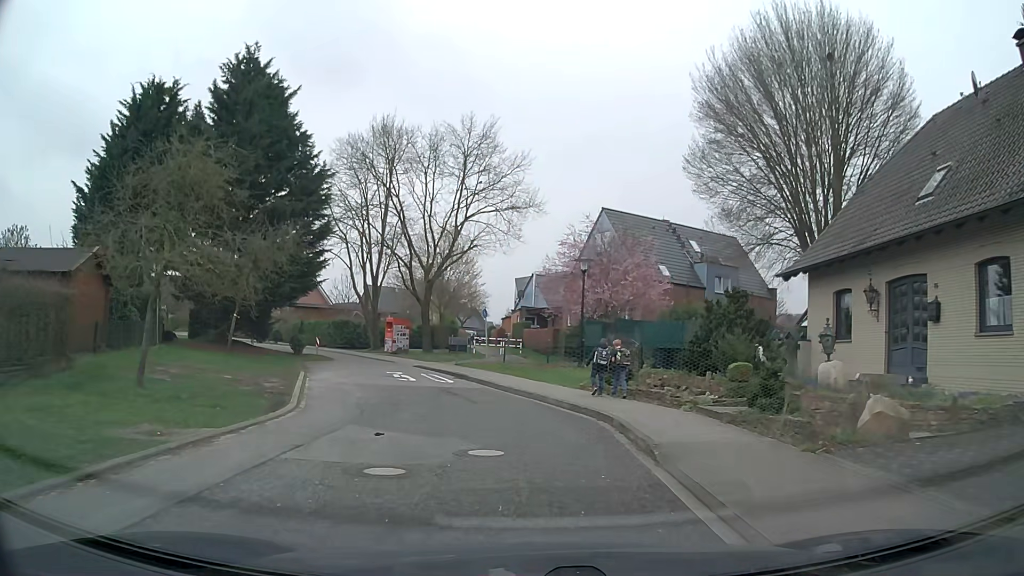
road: residential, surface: asphalt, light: Day
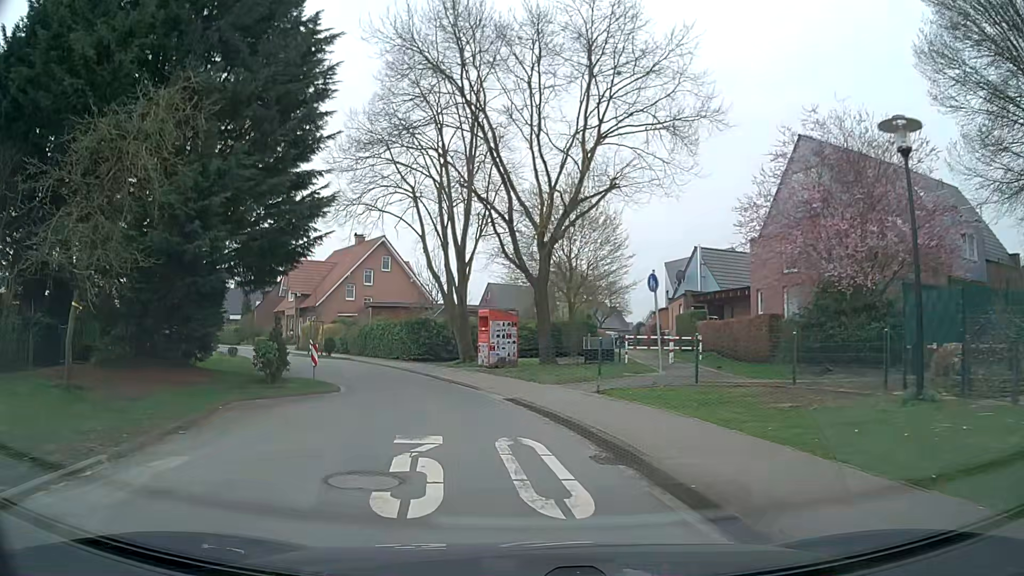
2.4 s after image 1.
(-1.3, +16.4) m; -10°
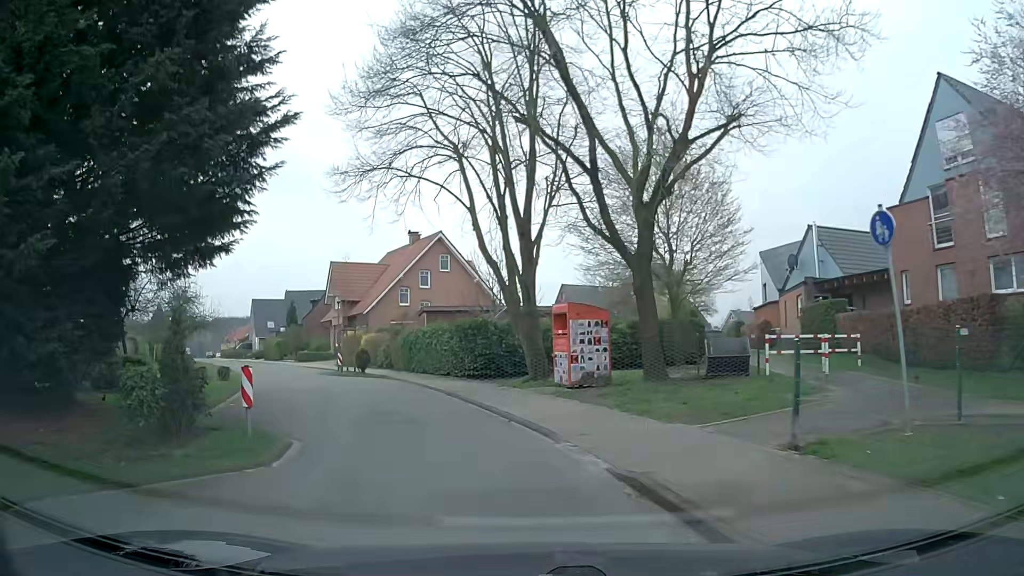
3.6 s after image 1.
(-0.5, +7.7) m; -8°
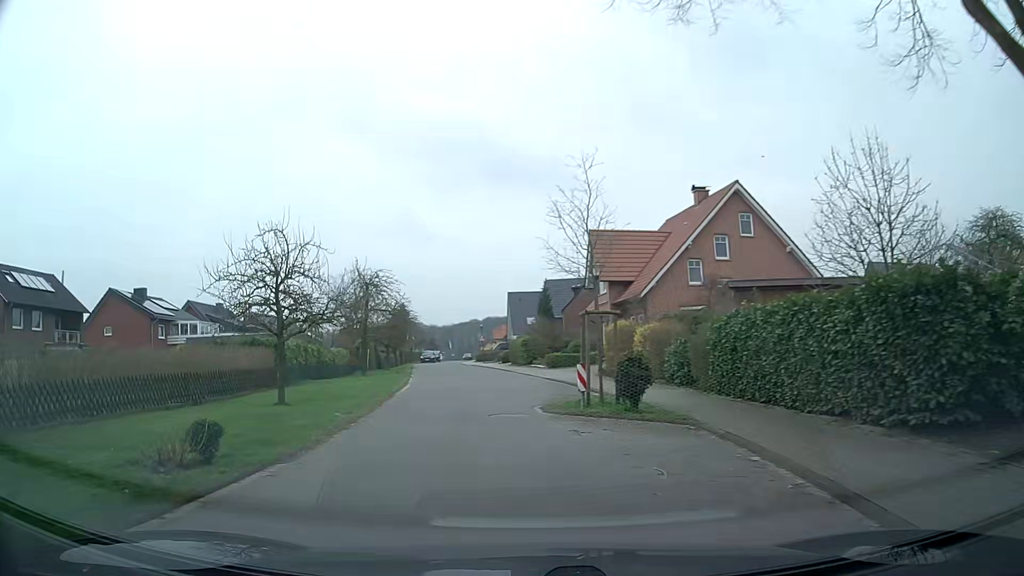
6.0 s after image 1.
(-2.4, +15.4) m; -23°
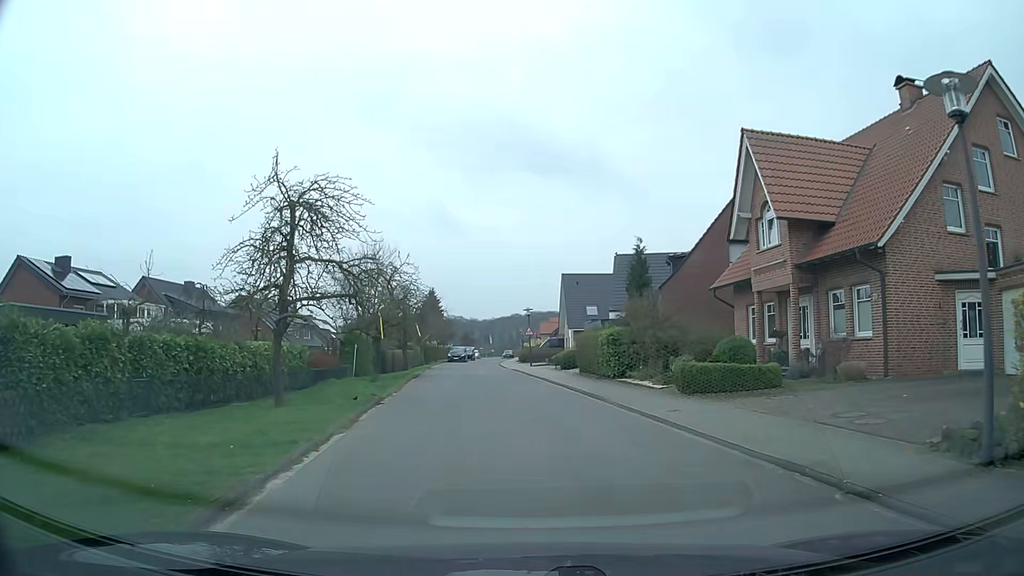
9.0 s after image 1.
(-1.5, +20.3) m; -3°
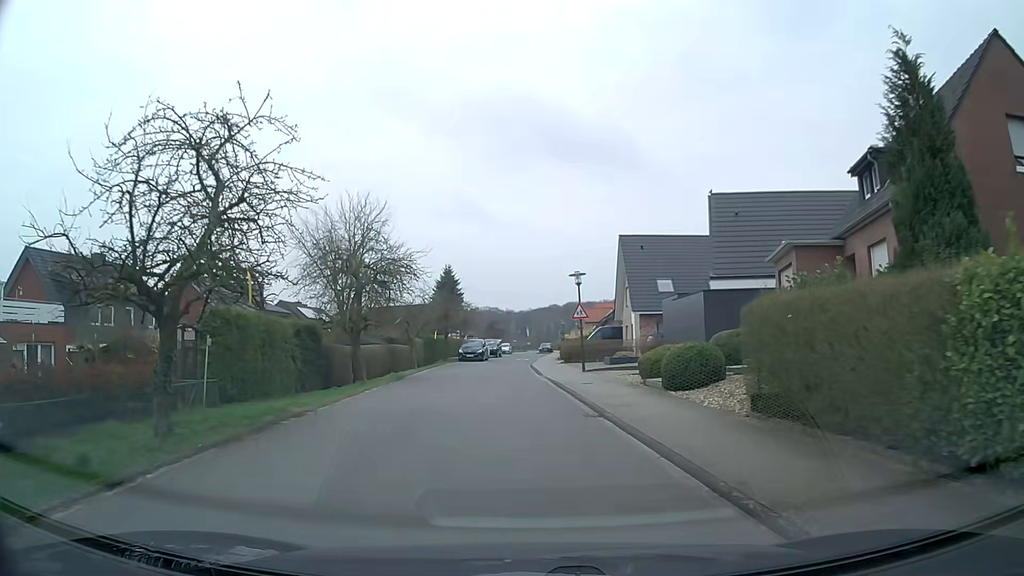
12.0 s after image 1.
(-0.4, +21.4) m; -3°
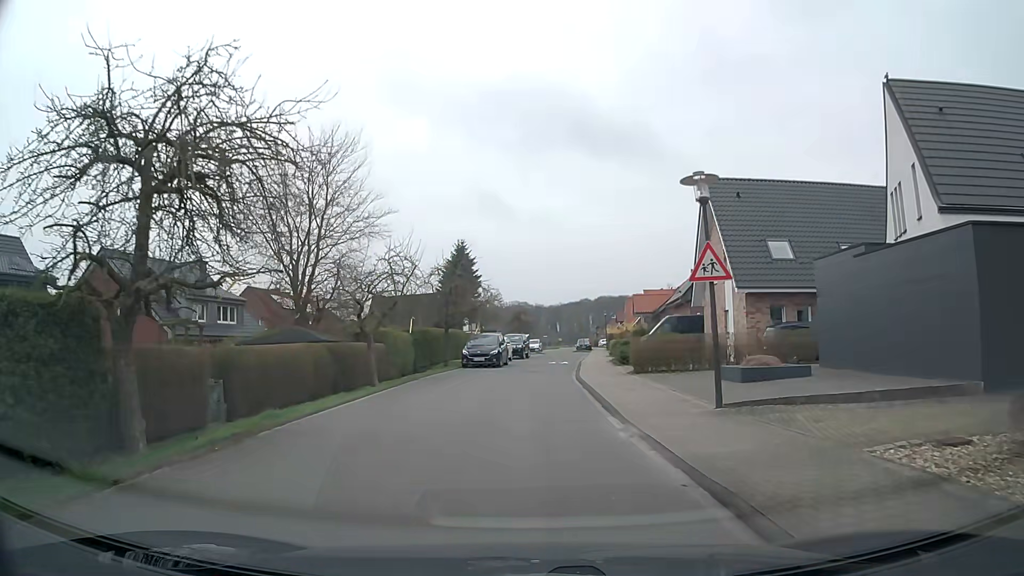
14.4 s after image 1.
(-0.6, +17.6) m; -3°
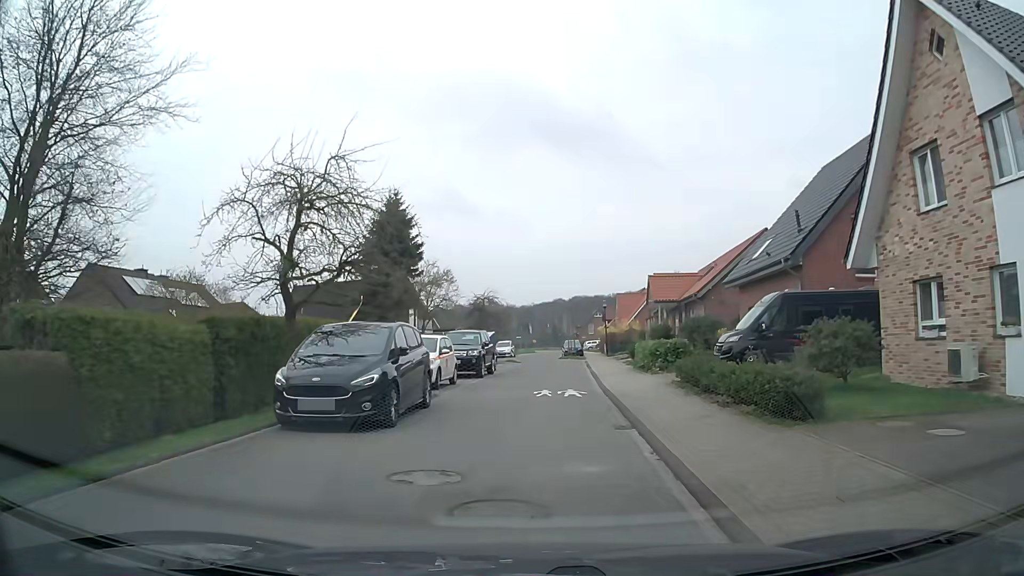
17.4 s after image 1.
(+0.2, +22.3) m; +2°
(0, +10) (+1, +20) (+1, +30) (+1, +40) (+1, +50) (+1, +60) (+2, +70) (+4, +80) (+5, +90) (+5, +100) m
